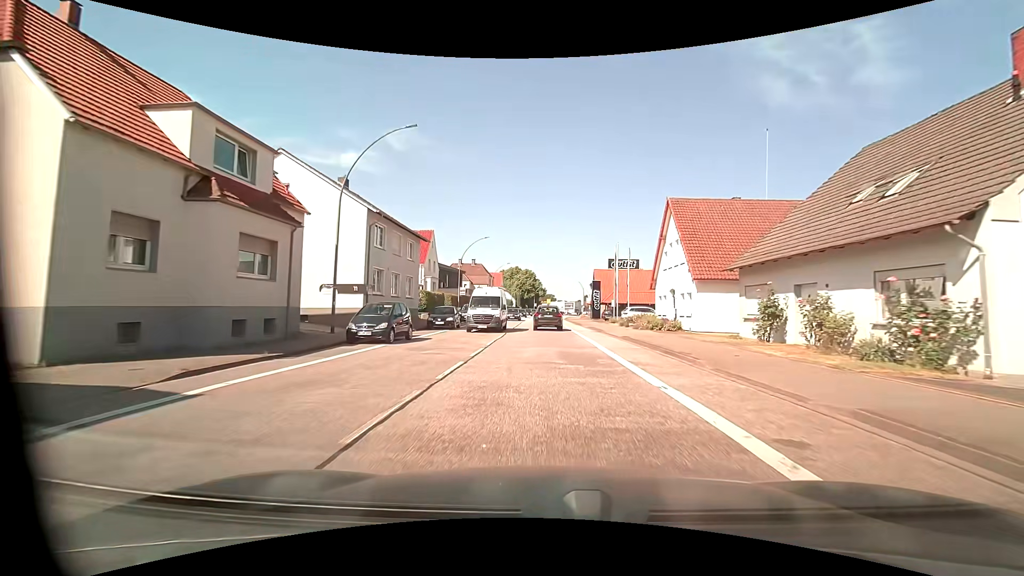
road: primary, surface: asphalt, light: Day
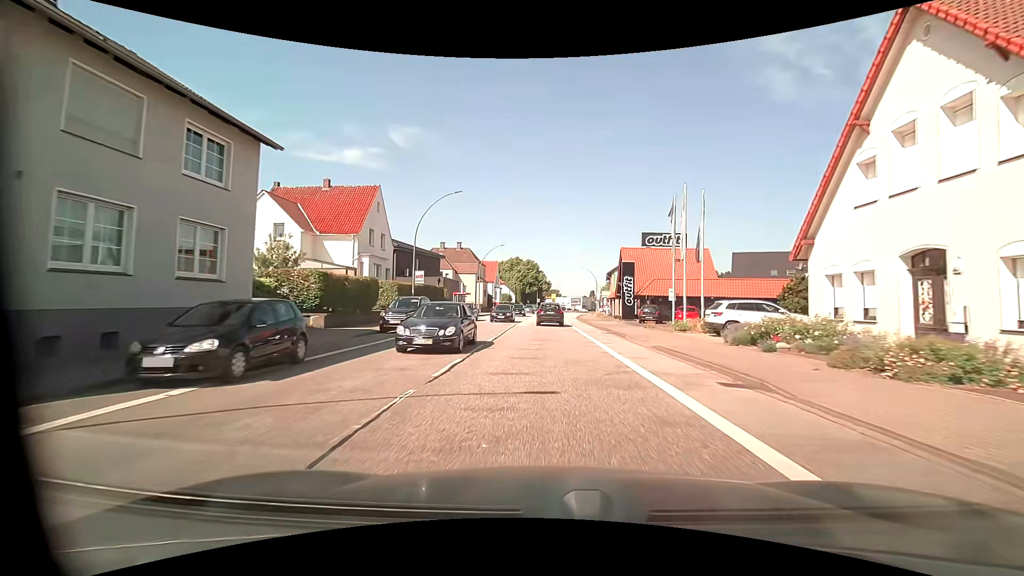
(-0.1, +22.7) m; 0°
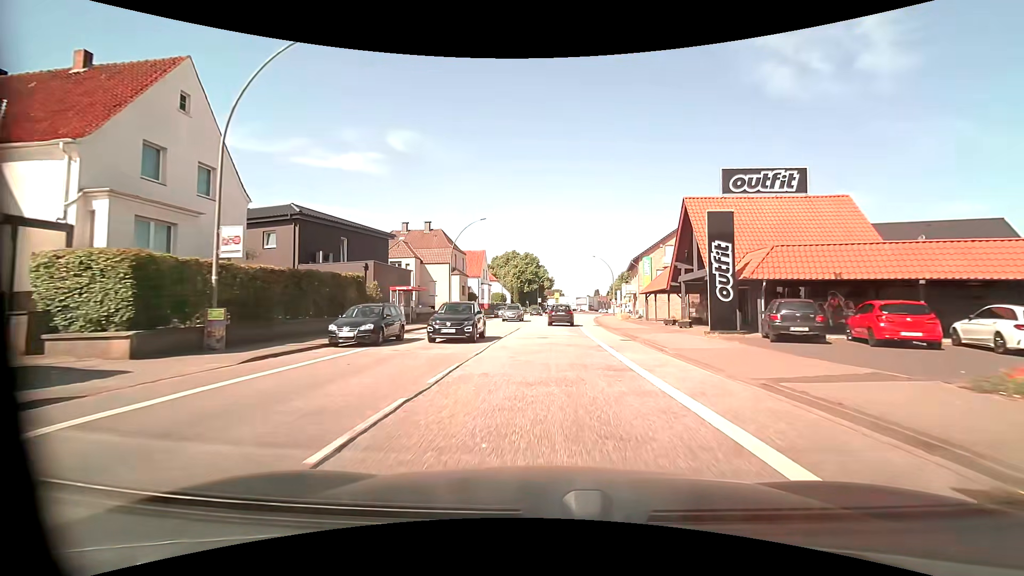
(0.0, +23.2) m; 0°
